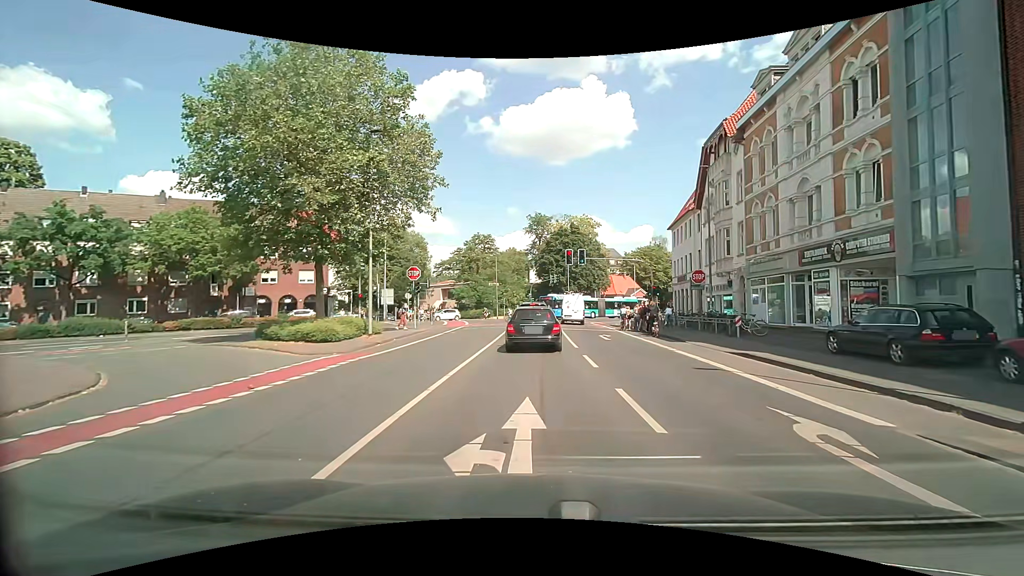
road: secondary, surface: asphalt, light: Day
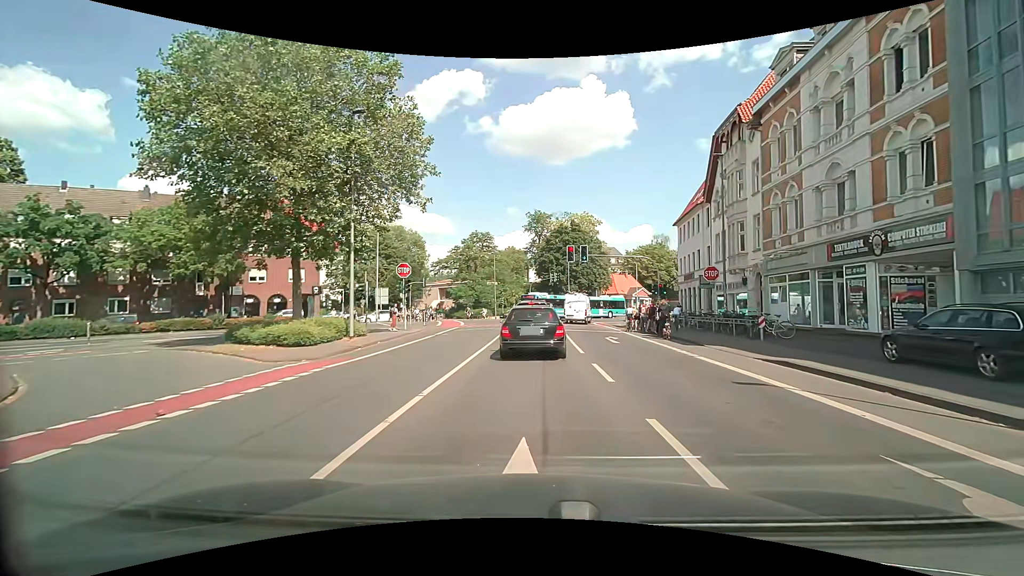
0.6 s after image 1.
(0.0, +2.4) m; +1°
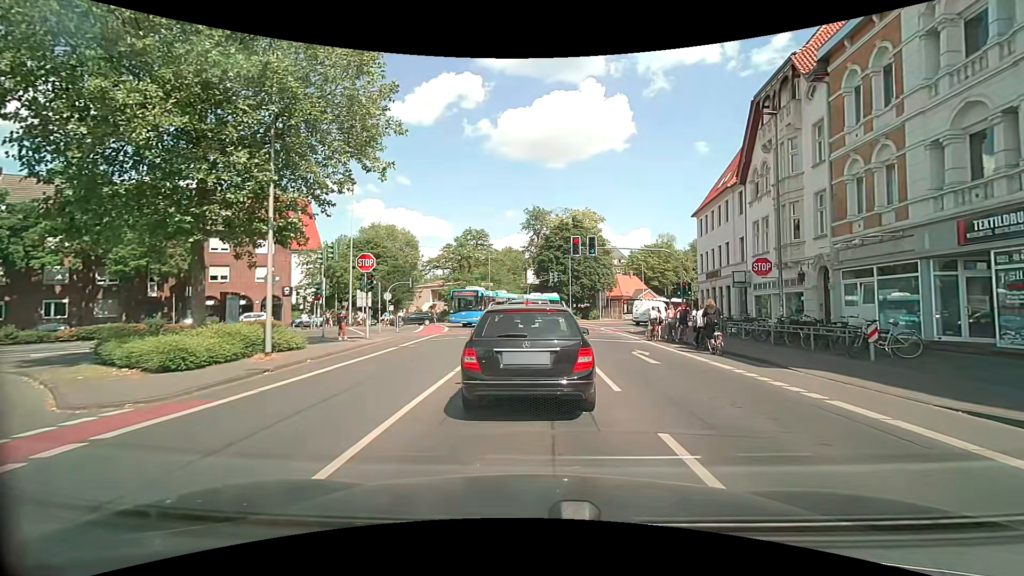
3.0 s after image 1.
(-0.1, +6.5) m; -2°
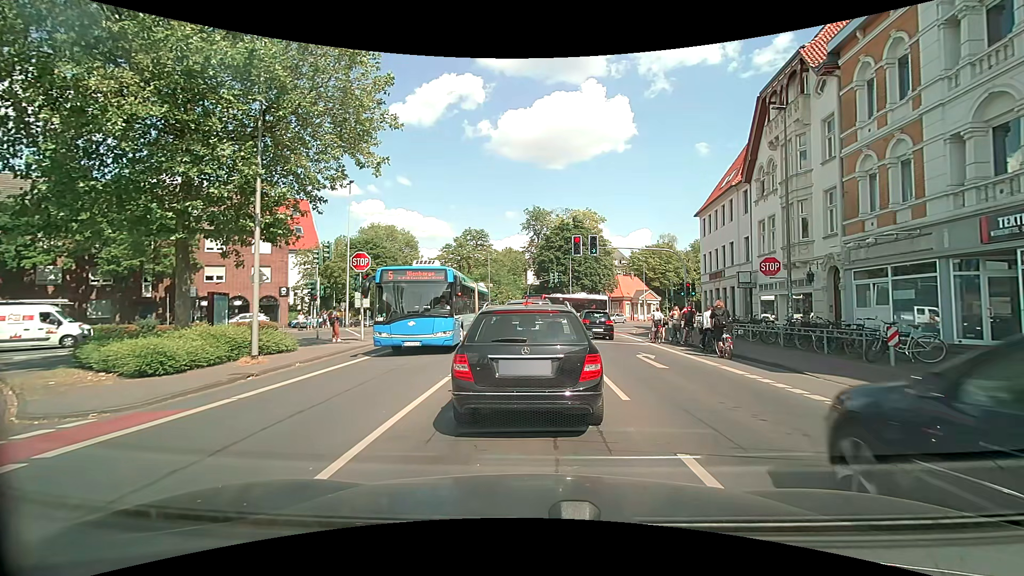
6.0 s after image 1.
(0.0, +0.8) m; 0°
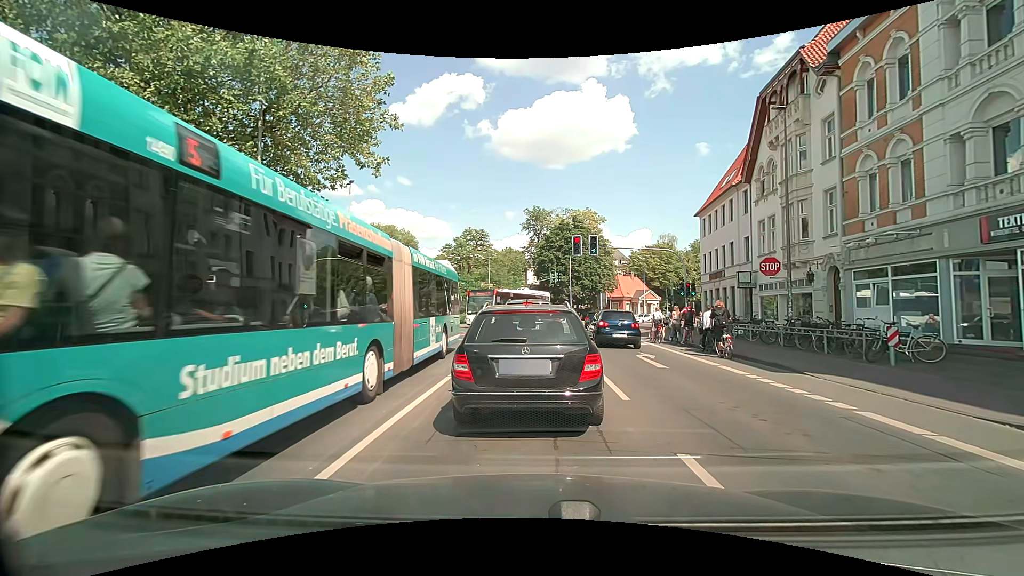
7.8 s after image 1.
(0.0, 0.0) m; 0°
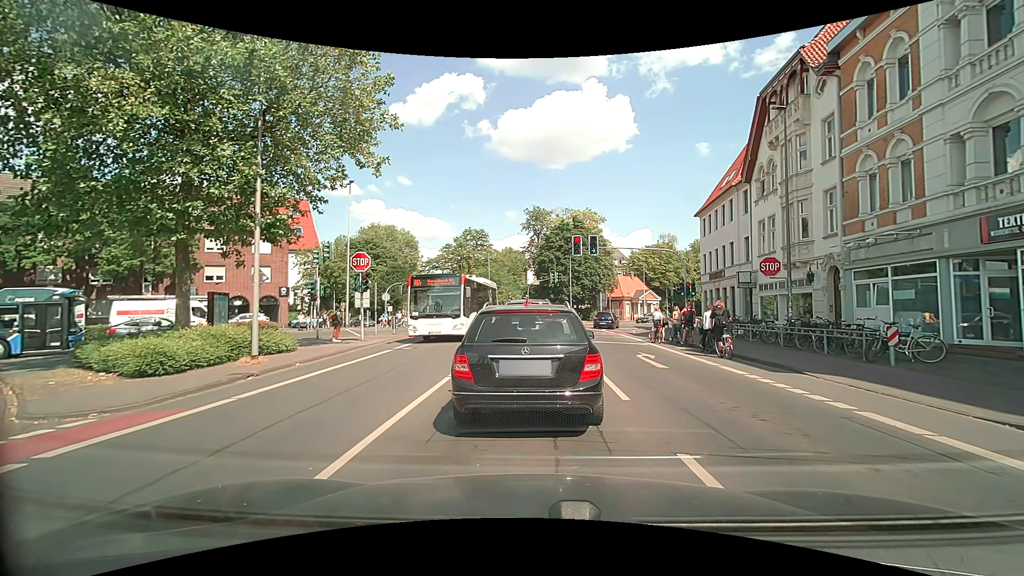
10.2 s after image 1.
(0.0, 0.0) m; 0°
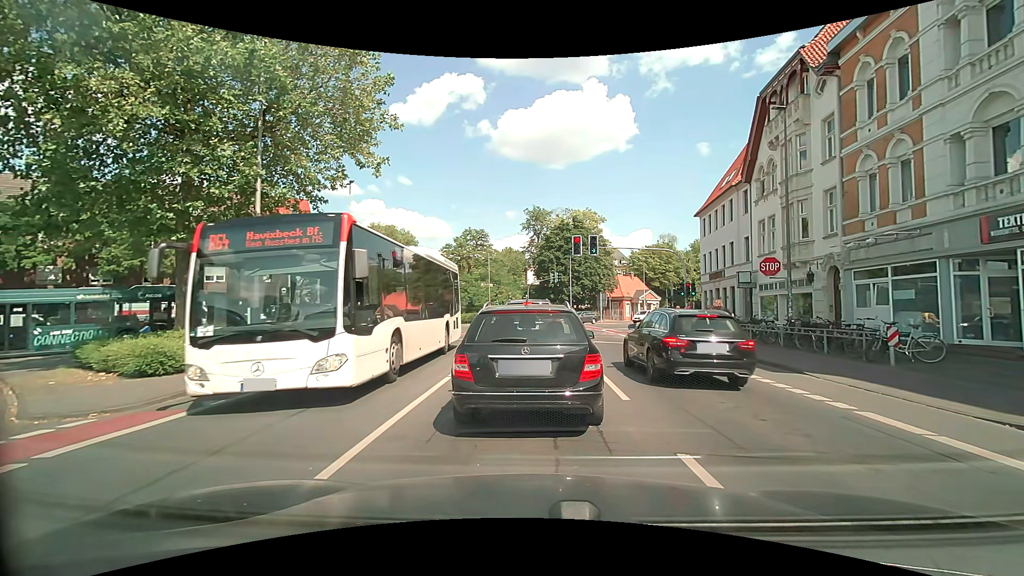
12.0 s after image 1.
(0.0, 0.0) m; 0°
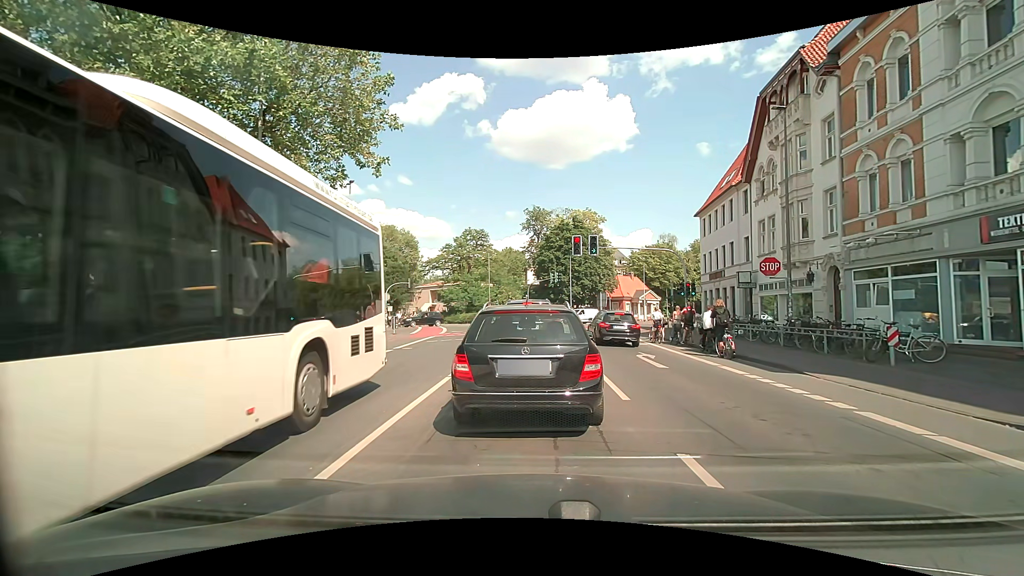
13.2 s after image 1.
(0.0, 0.0) m; 0°
